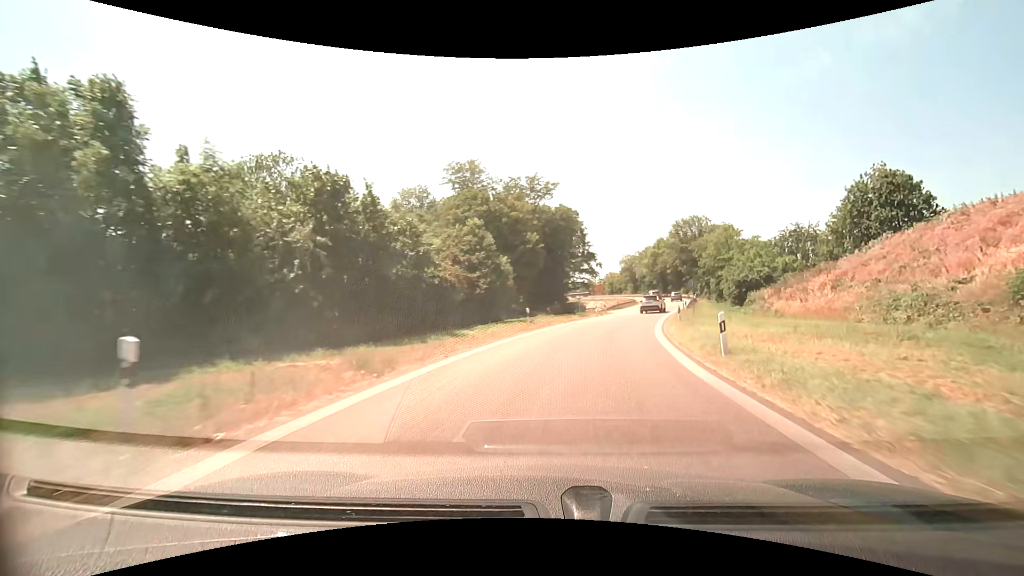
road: motorway_link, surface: asphalt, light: Day
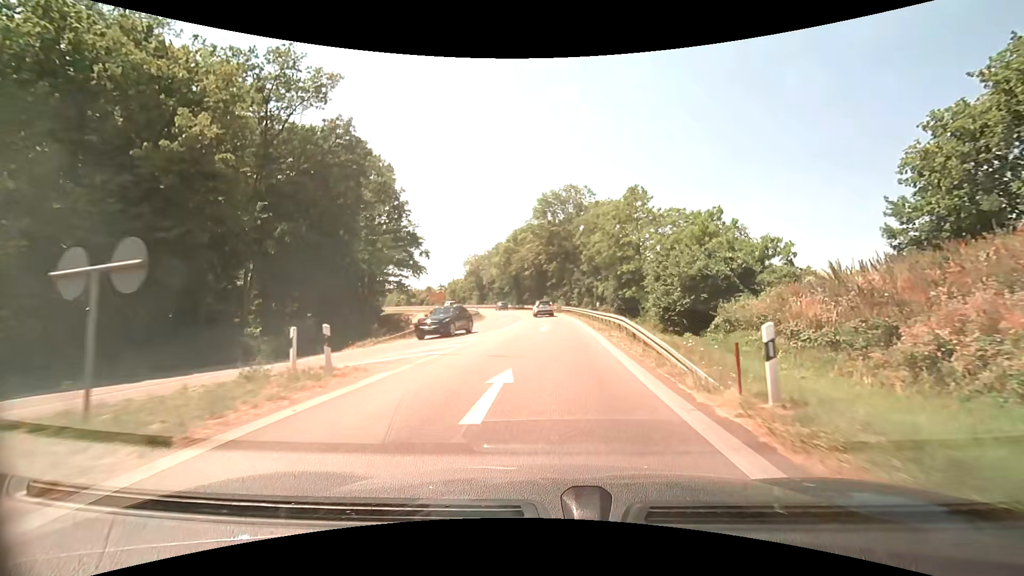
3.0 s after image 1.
(+6.9, +37.8) m; +17°
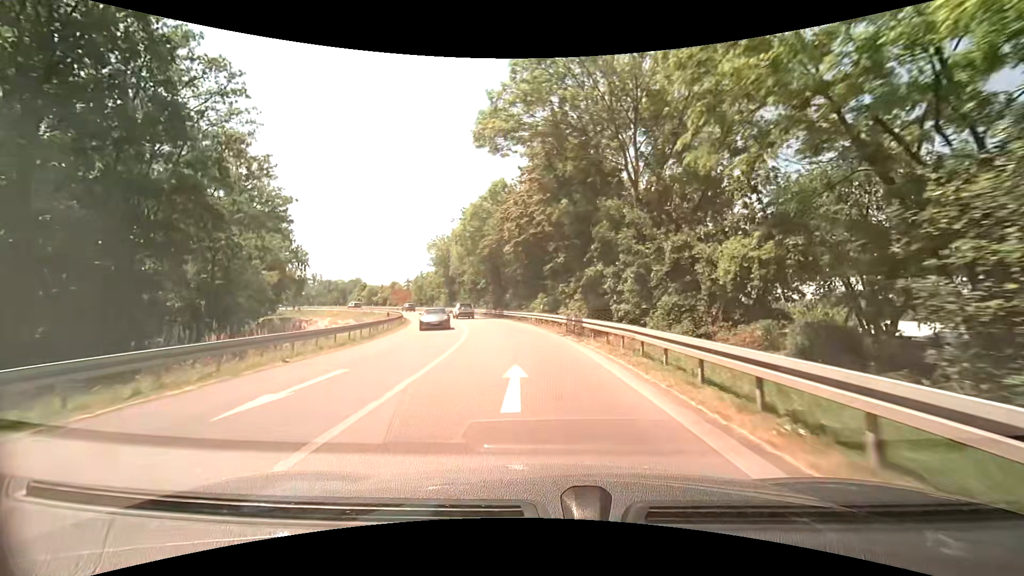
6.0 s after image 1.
(+0.6, +39.2) m; -1°
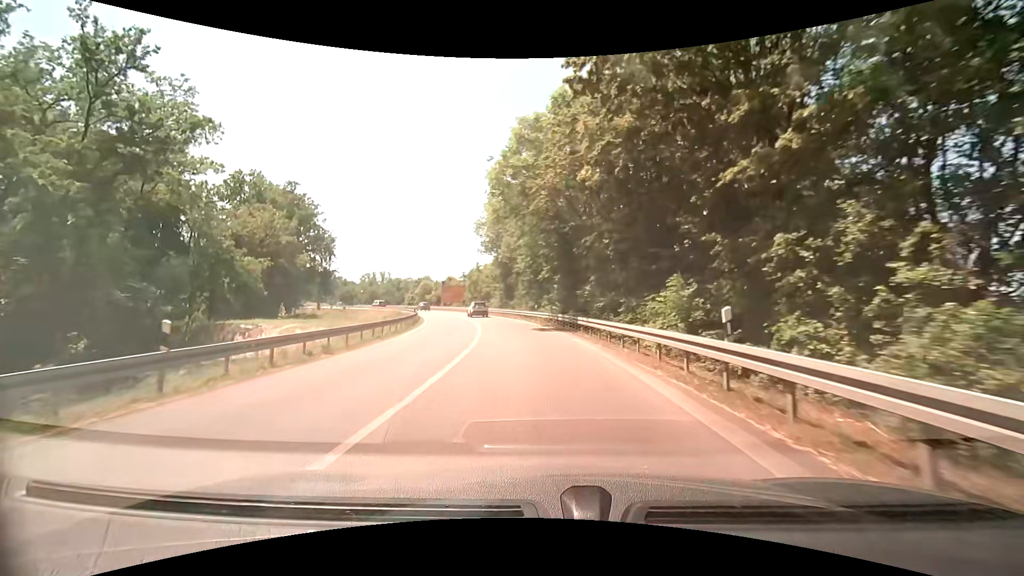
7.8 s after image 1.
(-1.2, +23.9) m; -8°
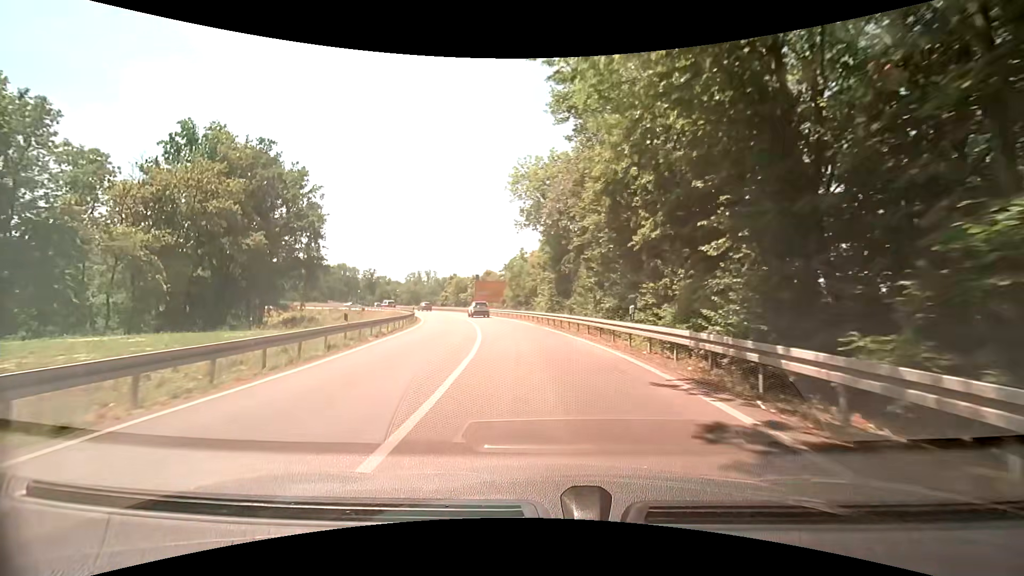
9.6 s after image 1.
(-1.6, +23.8) m; -7°
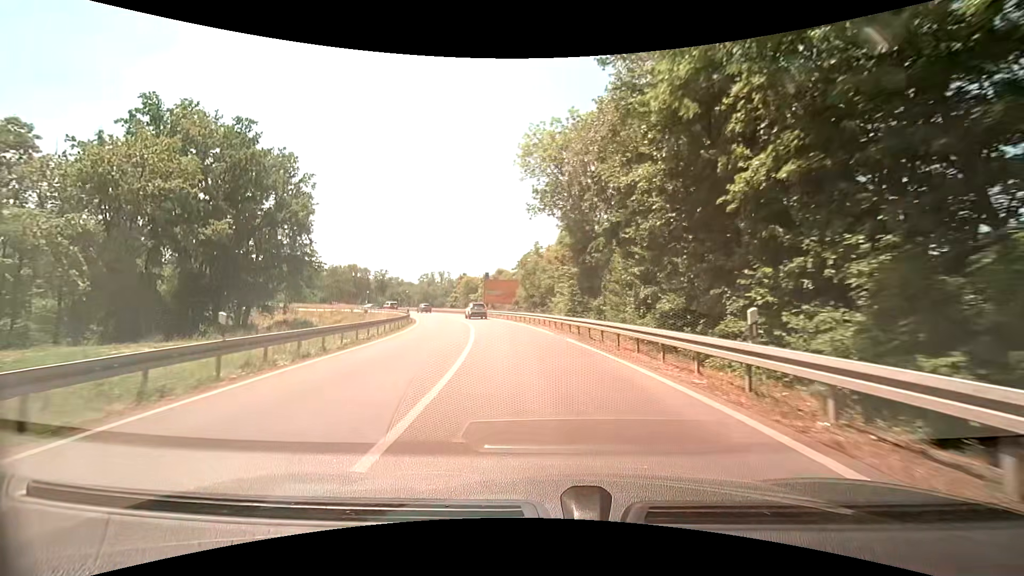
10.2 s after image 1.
(-0.1, +8.0) m; -2°
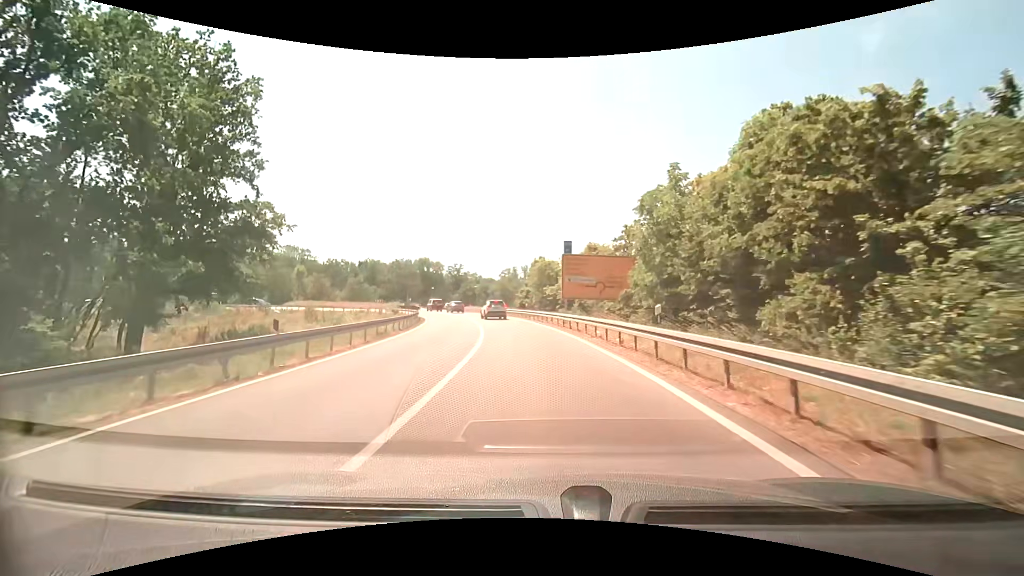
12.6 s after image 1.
(-2.4, +31.1) m; -10°
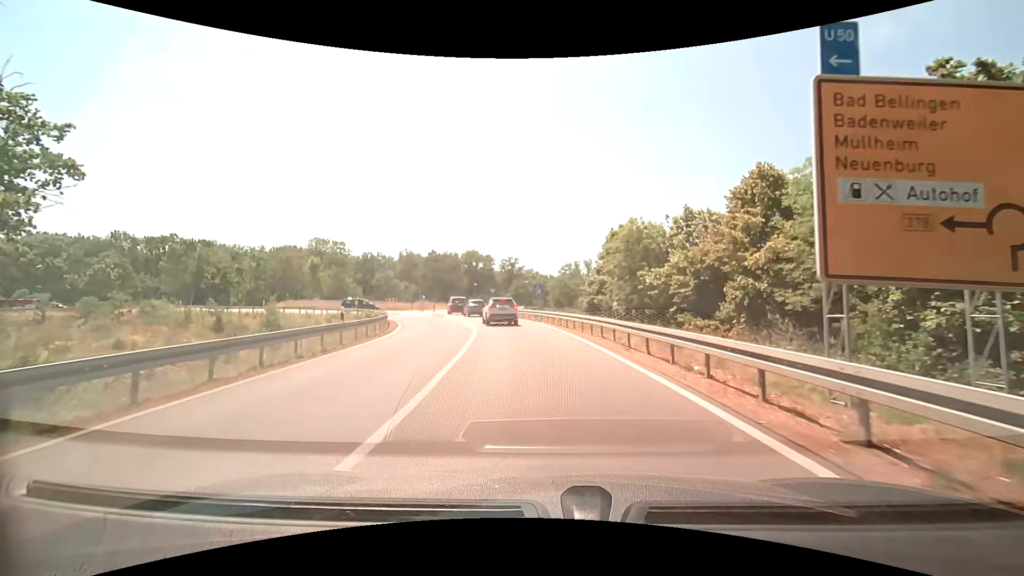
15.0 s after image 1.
(-1.5, +26.7) m; -7°
